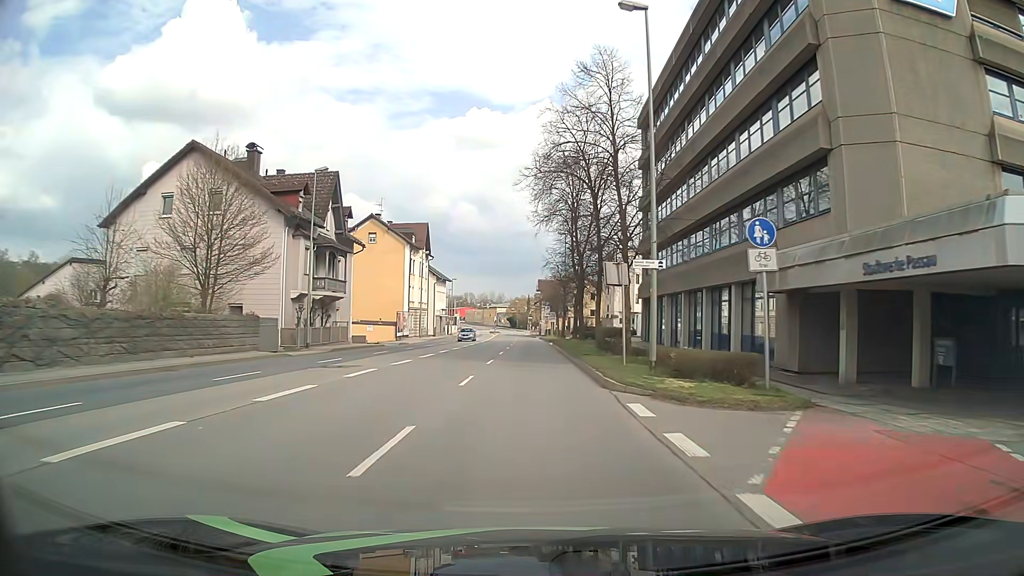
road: primary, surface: asphalt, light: Day
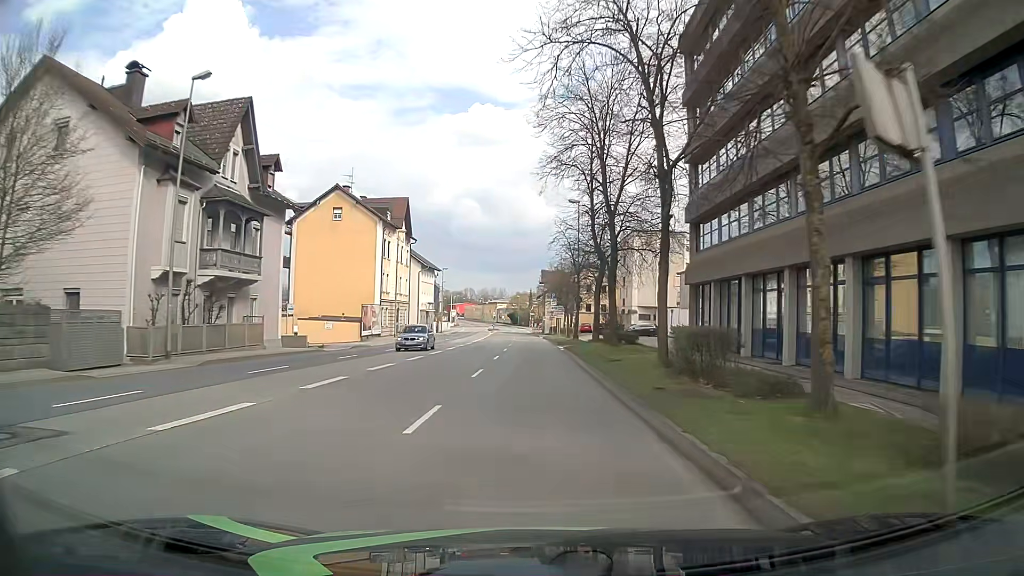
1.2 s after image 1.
(-0.2, +15.7) m; -1°
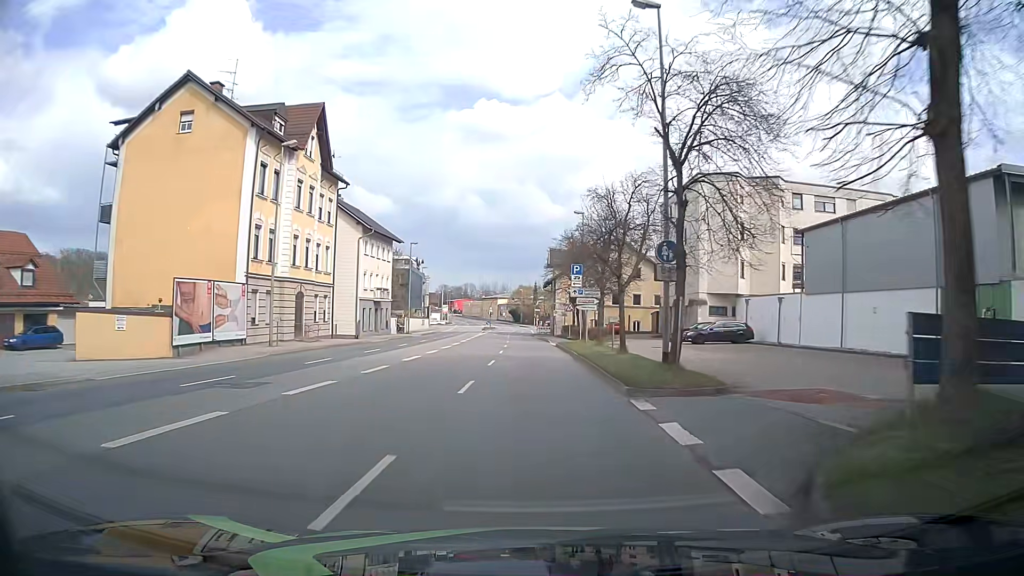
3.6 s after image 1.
(-0.1, +31.4) m; 0°
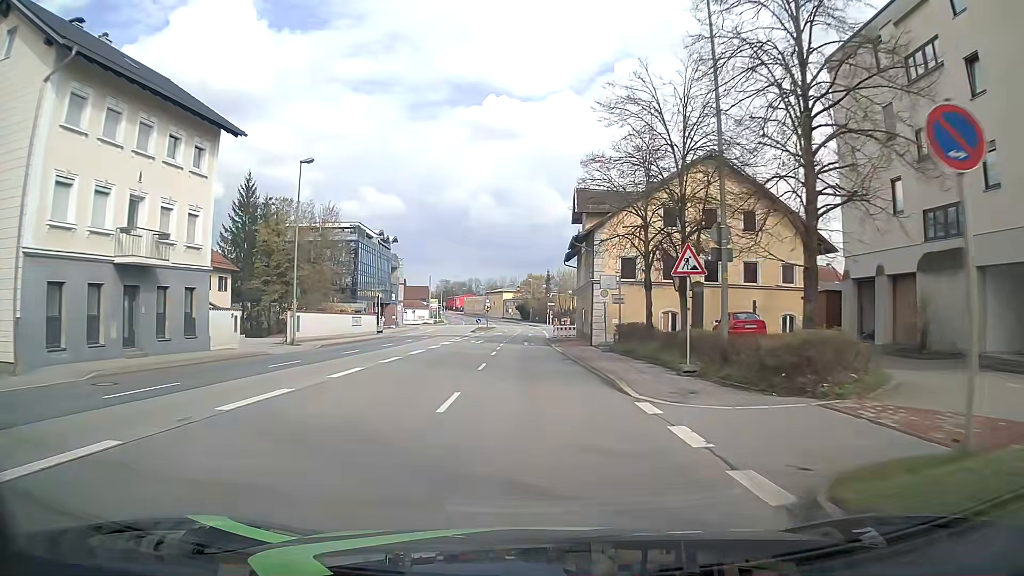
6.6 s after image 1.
(-0.3, +39.1) m; 0°
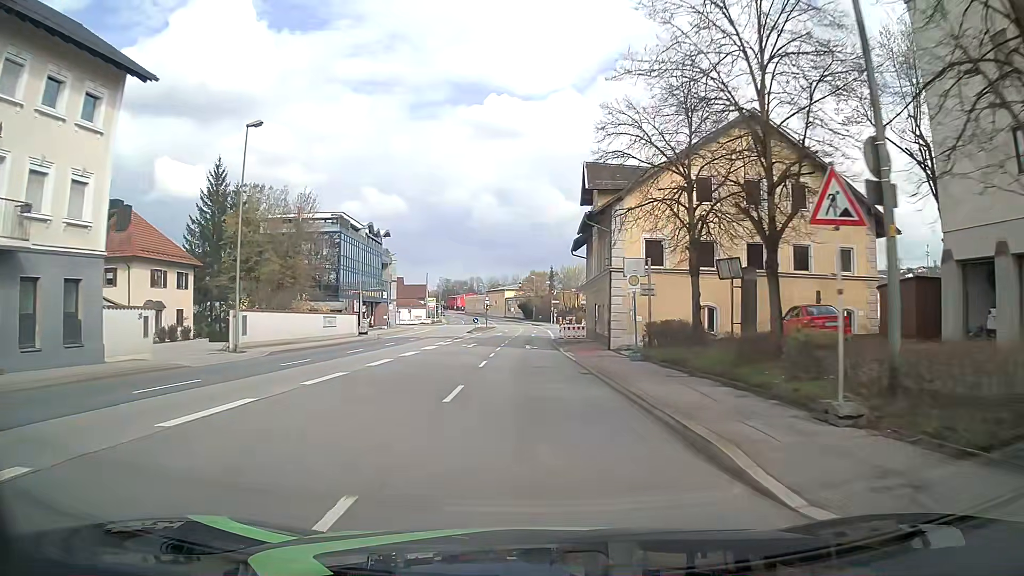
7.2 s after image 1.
(0.0, +7.8) m; 0°
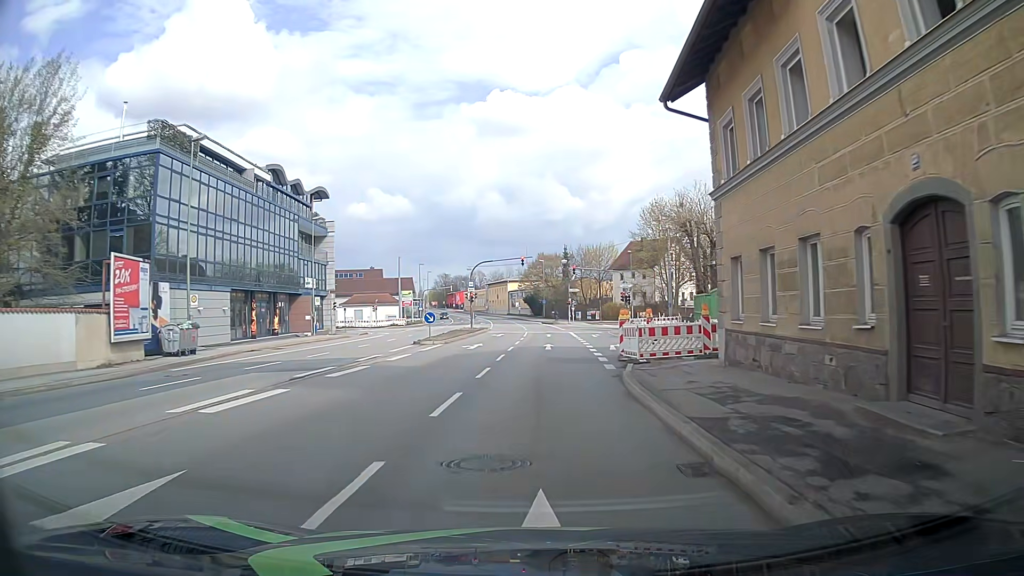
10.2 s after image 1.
(-0.9, +34.6) m; -2°
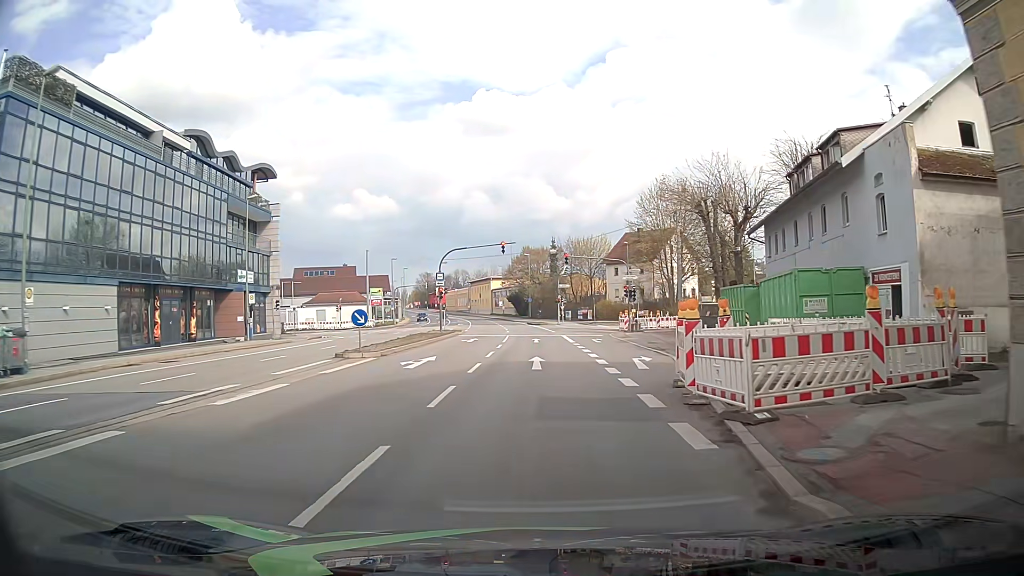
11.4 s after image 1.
(+0.2, +11.1) m; +2°
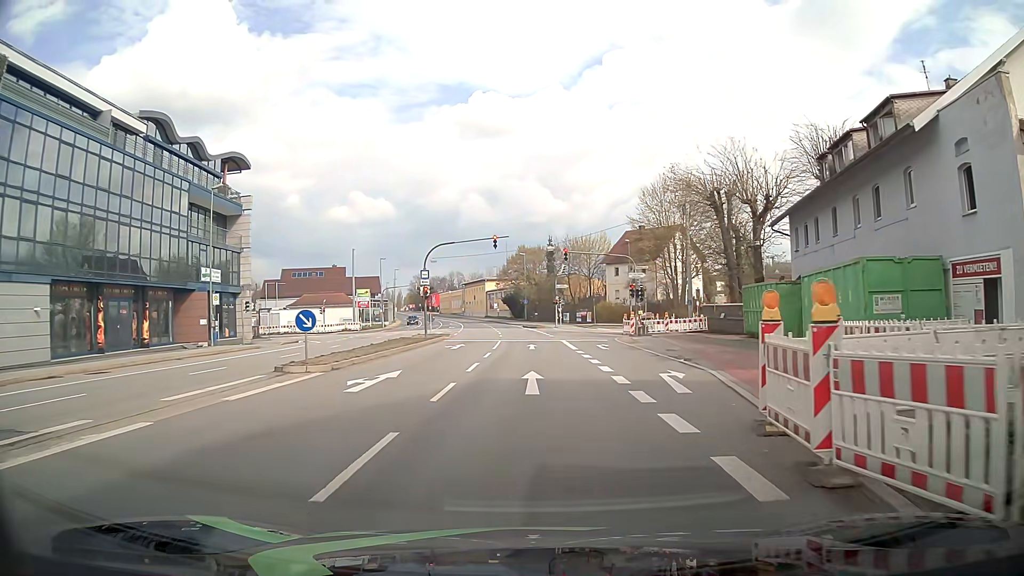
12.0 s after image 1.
(-0.1, +5.1) m; -1°
(0, +10) (0, +20) (0, +30) (0, +40) (0, +50) (-1, +60) (-1, +70) (-2, +80) (-3, +90) (-5, +100) m
